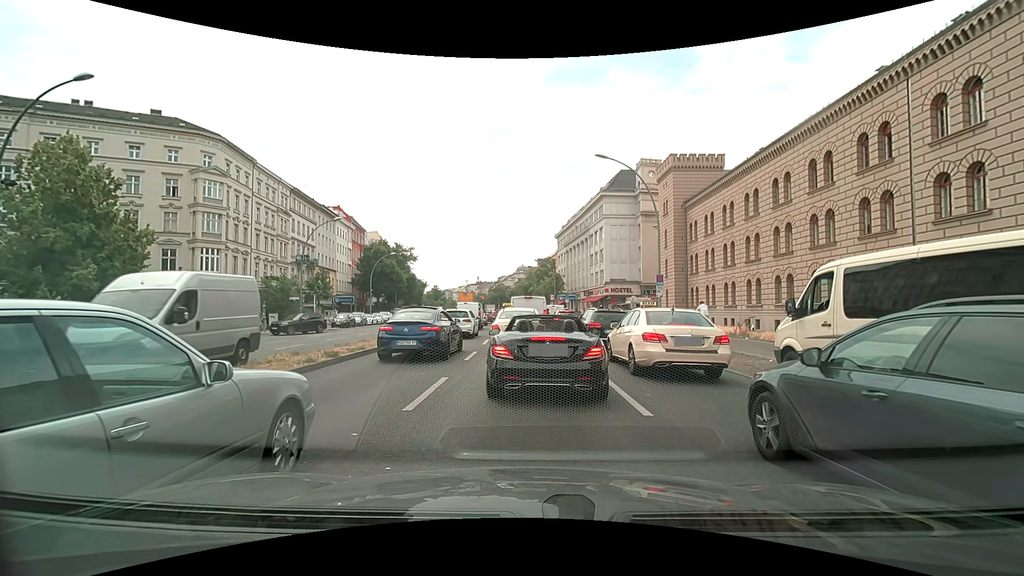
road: primary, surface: asphalt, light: Day
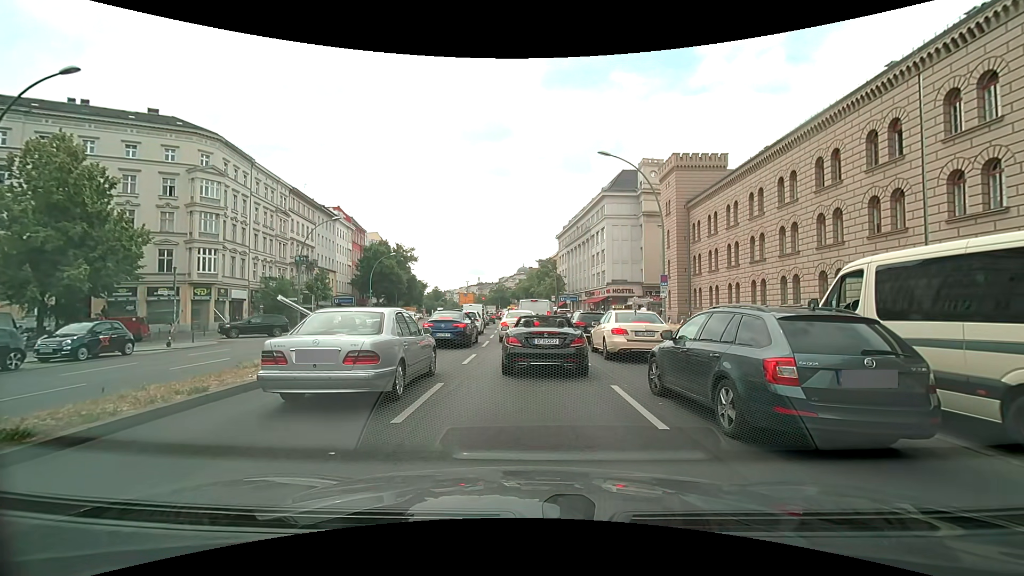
(0.0, +0.7) m; 0°
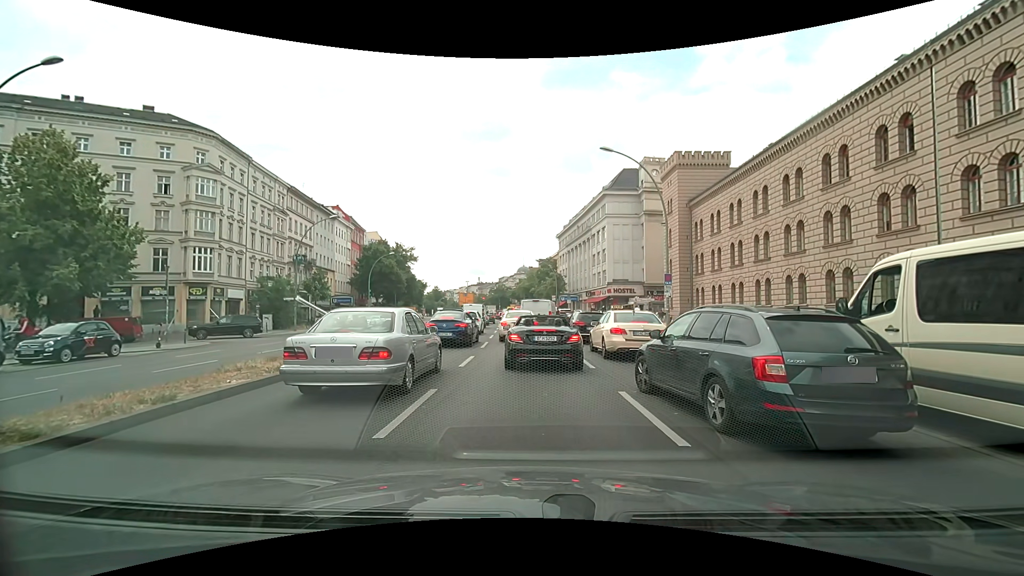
(0.0, +0.8) m; -2°
